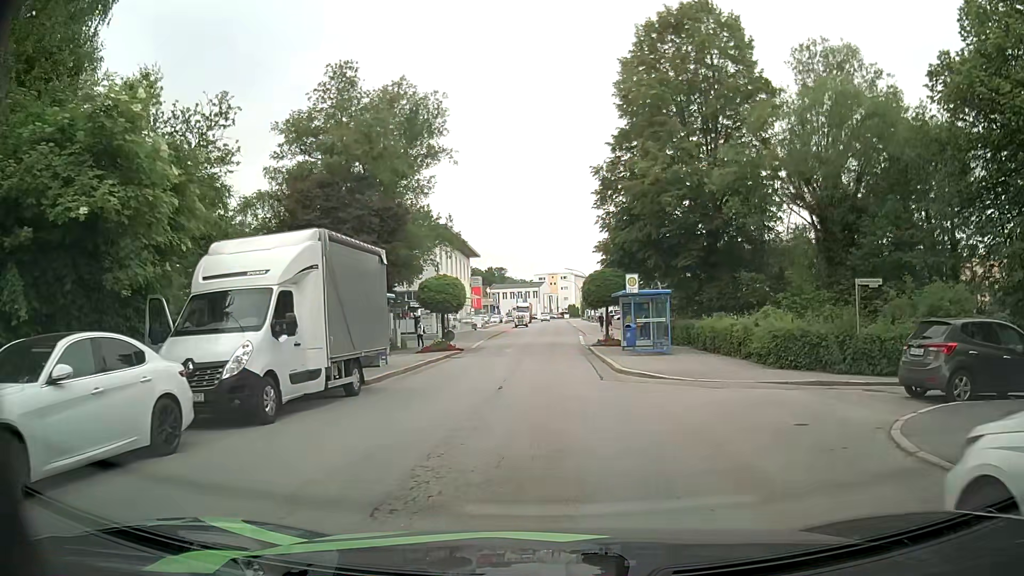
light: Day
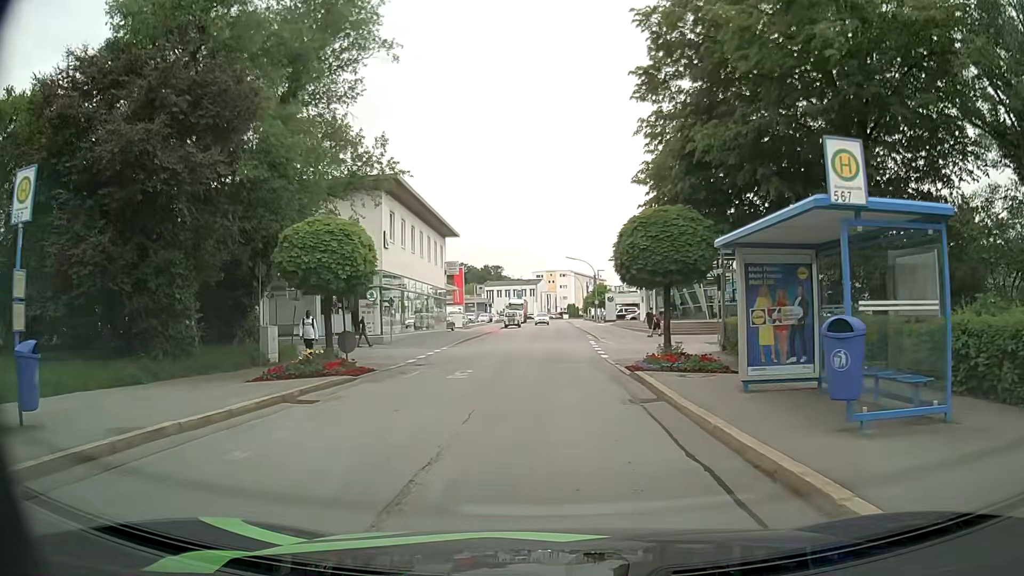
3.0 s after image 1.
(0.0, +18.1) m; -1°
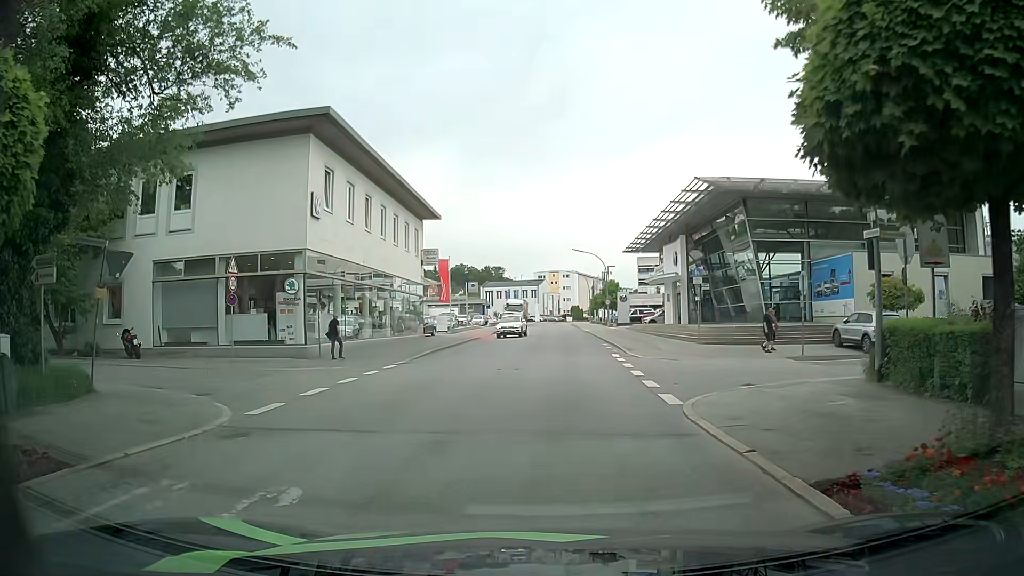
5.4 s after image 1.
(+0.1, +12.5) m; +1°
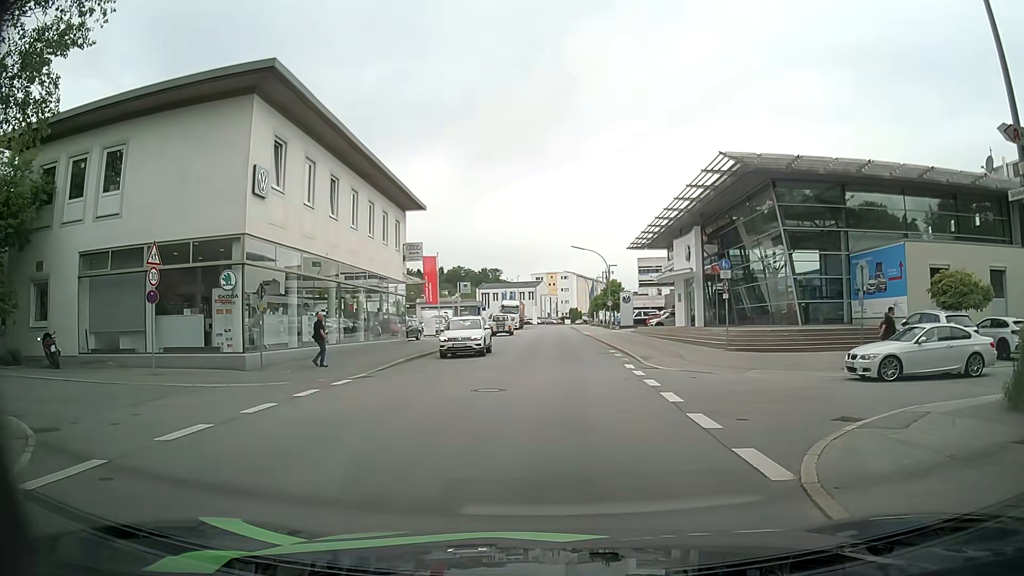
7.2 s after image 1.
(0.0, +5.2) m; 0°
